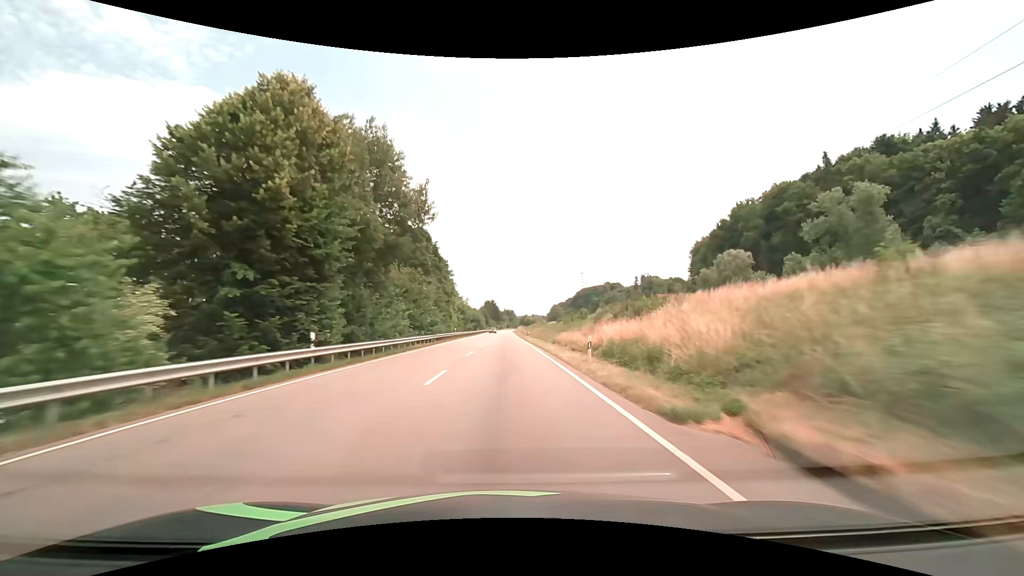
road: primary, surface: asphalt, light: Day
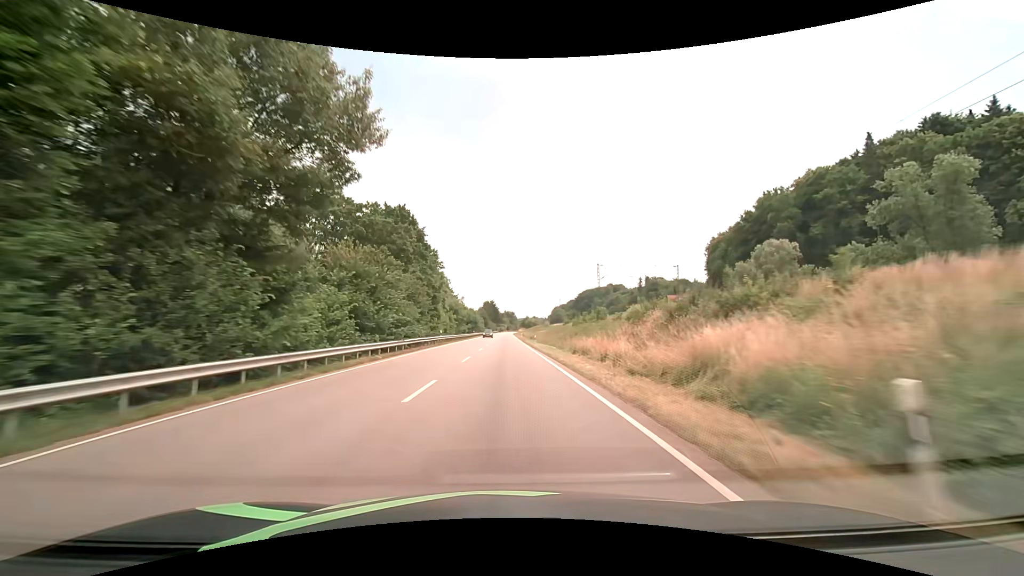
(0.0, +14.7) m; 0°
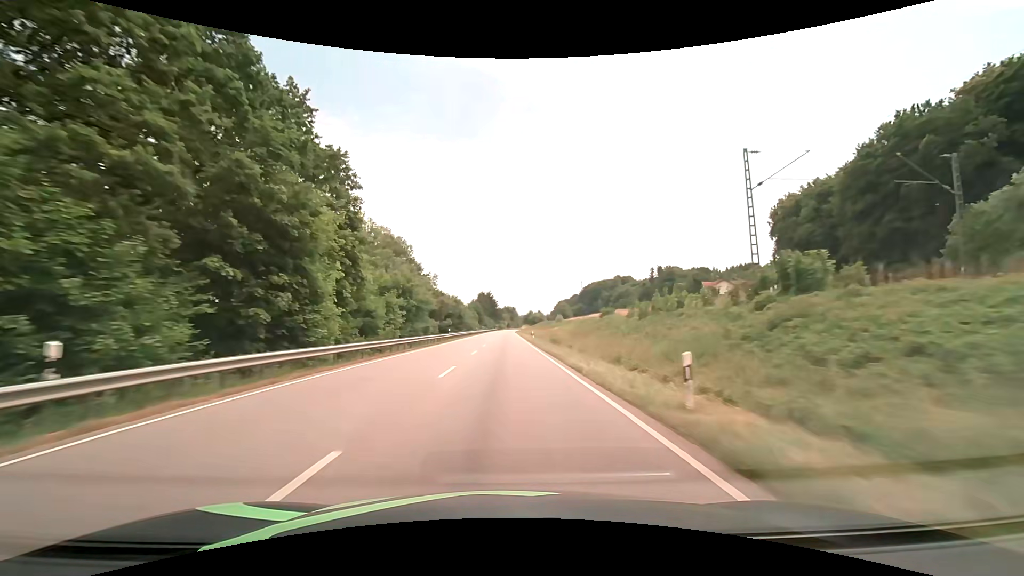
(-0.1, +44.6) m; 0°
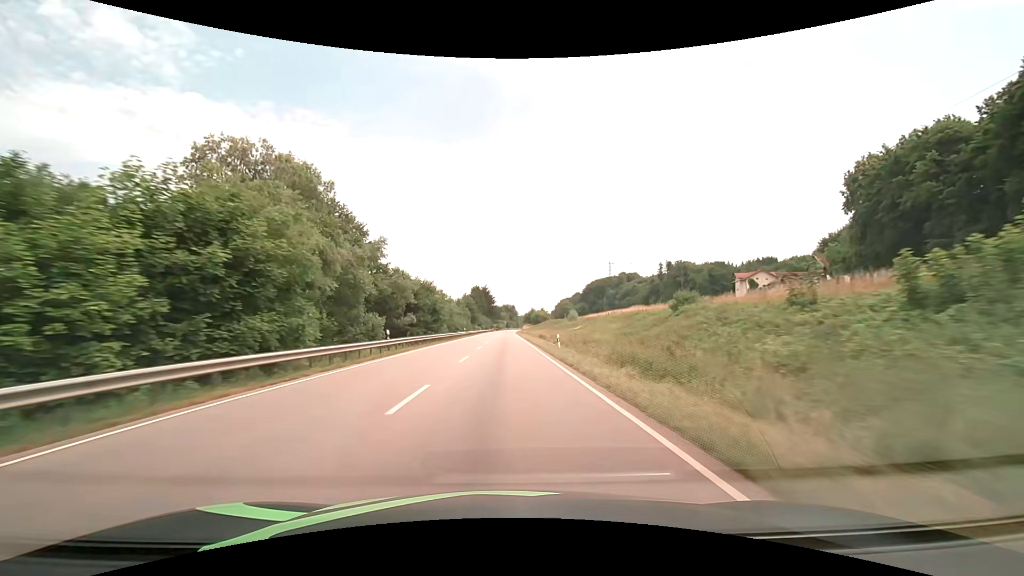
(-0.1, +30.5) m; 0°
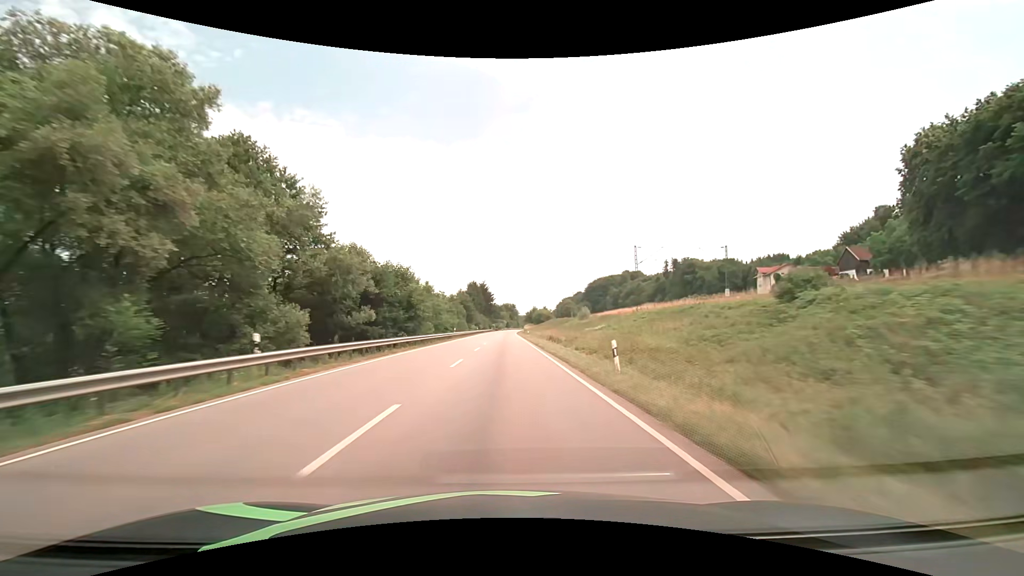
(0.0, +15.4) m; 0°
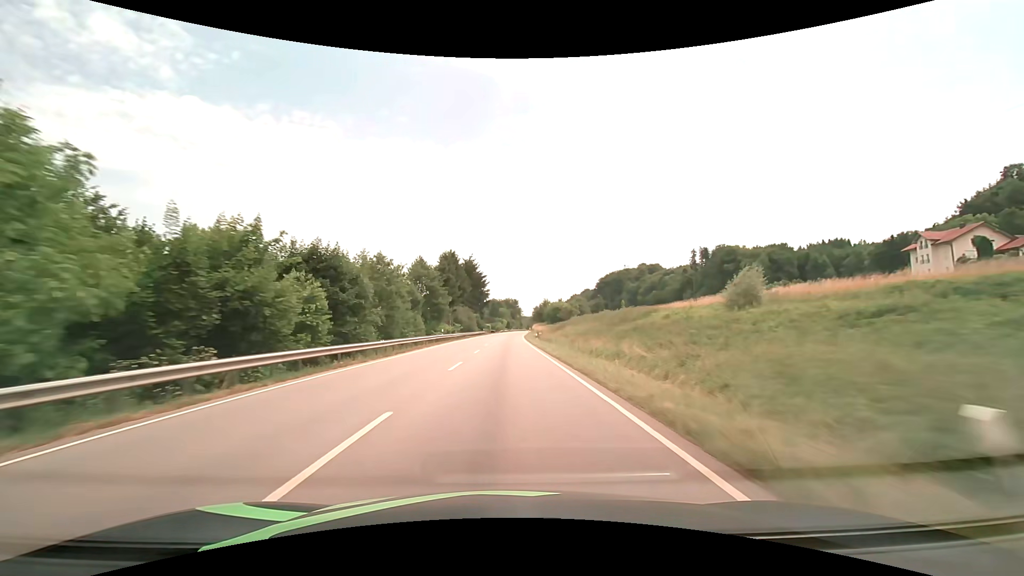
(0.0, +62.1) m; 0°
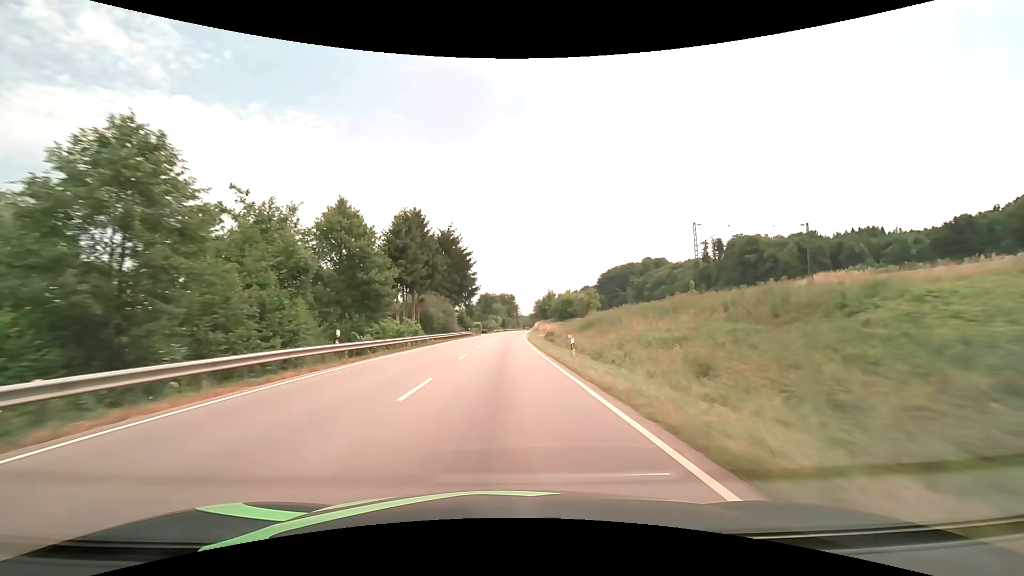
(+0.1, +31.3) m; 0°
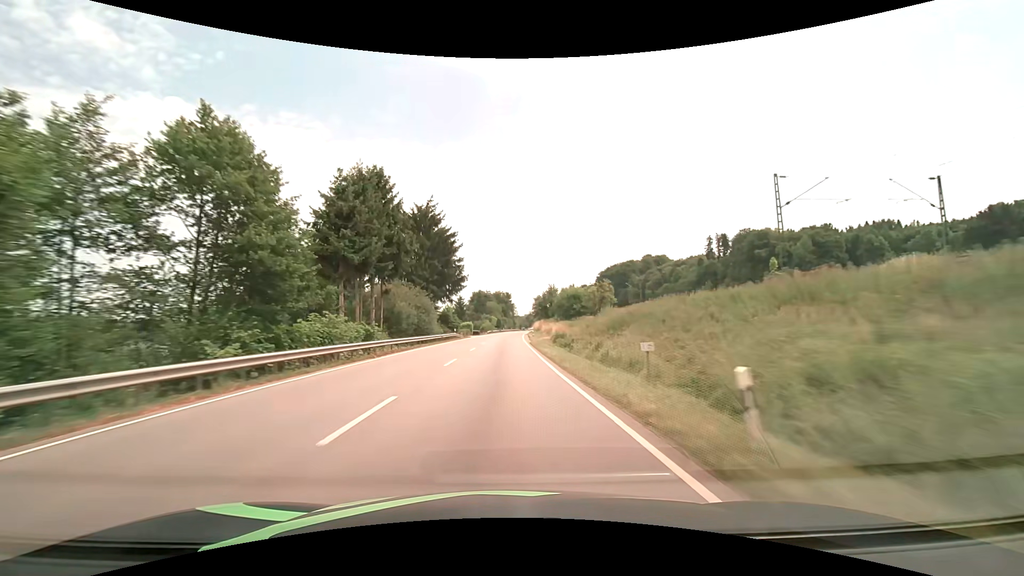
(+0.1, +15.7) m; 0°
(0, +10) (0, +20) (0, +30) (0, +40) (+1, +50) (+1, +60) (+1, +70) (+1, +80) (+2, +90) (+2, +100) m
